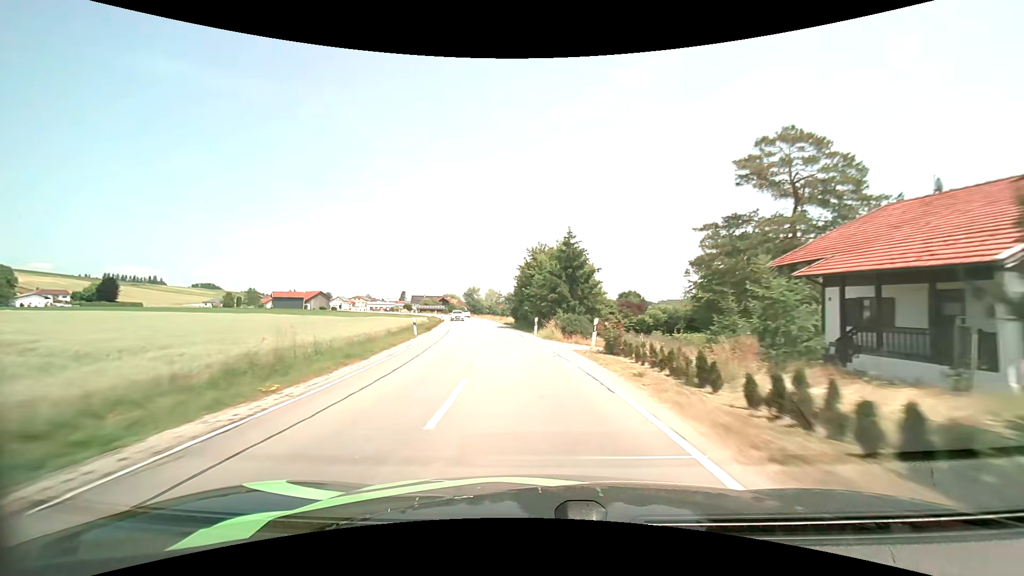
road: secondary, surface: asphalt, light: Day
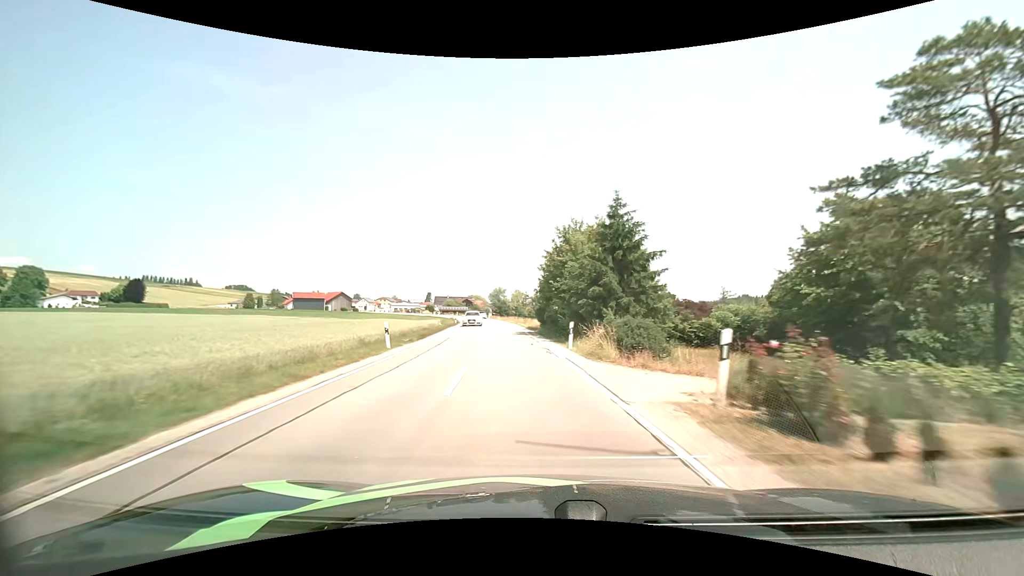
(-0.3, +10.1) m; -3°
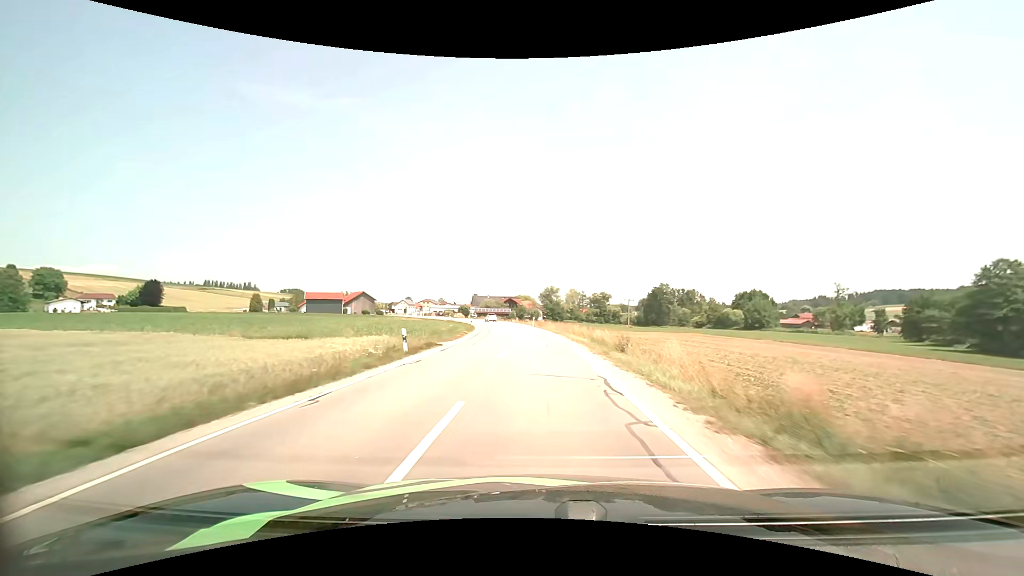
(-3.0, +40.3) m; -6°
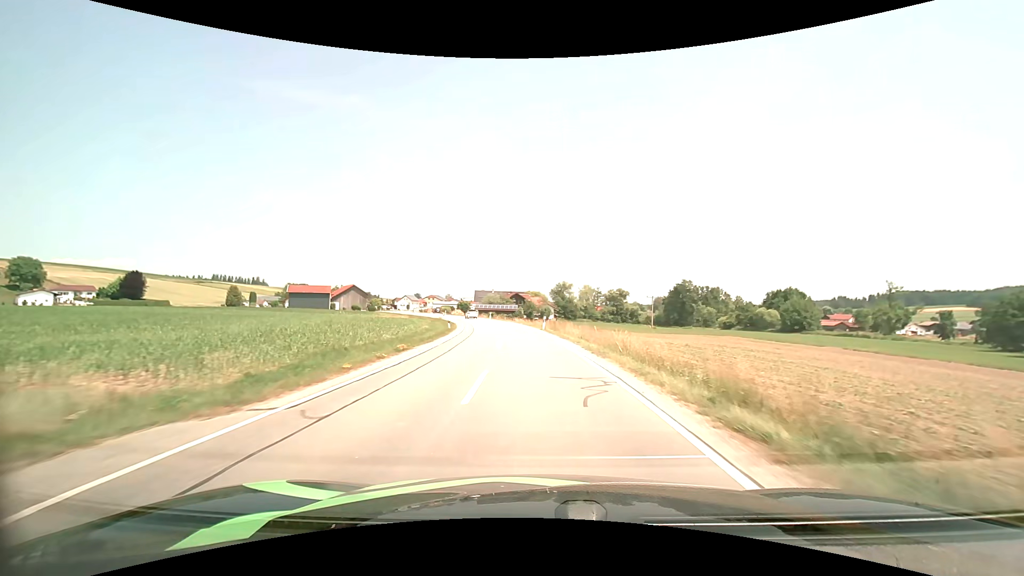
(-0.2, +20.1) m; -1°
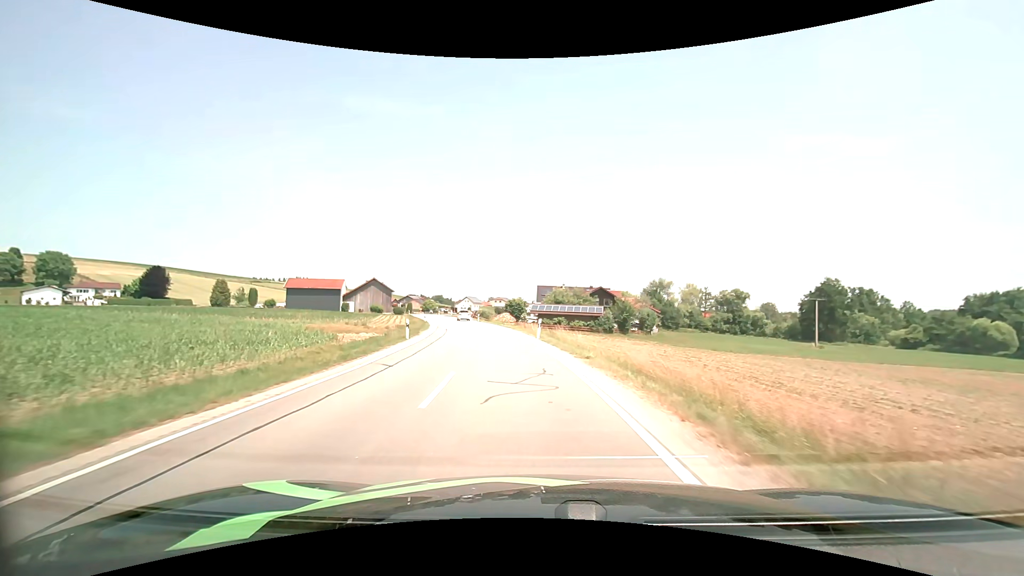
(-2.9, +48.2) m; -9°
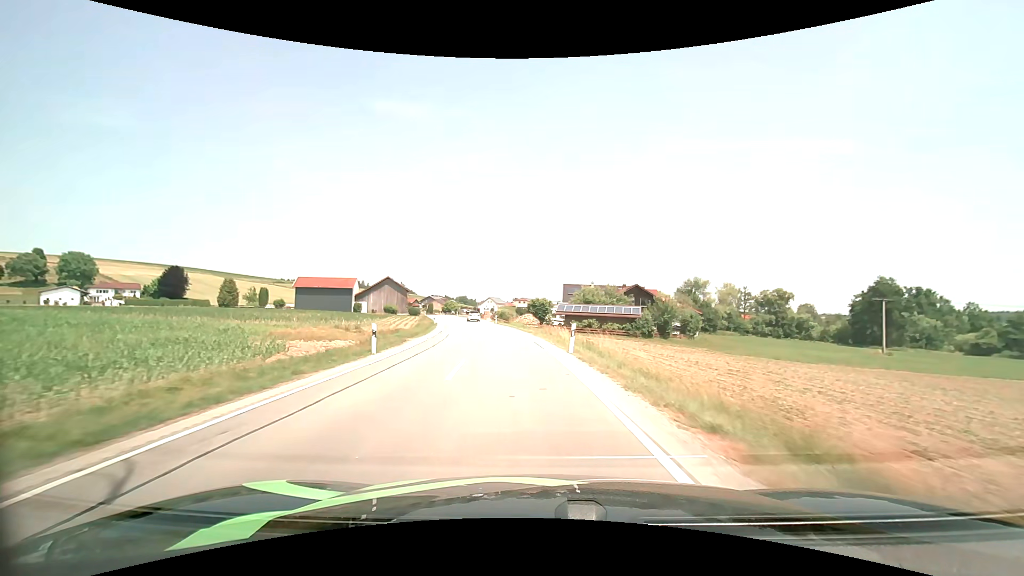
(-0.2, +9.0) m; -3°
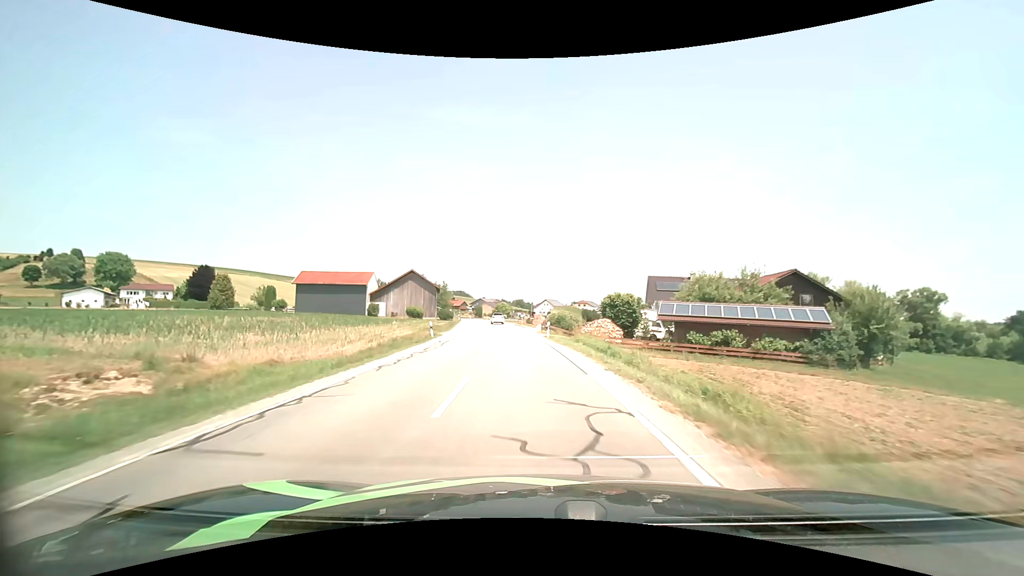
(-1.9, +27.3) m; -7°
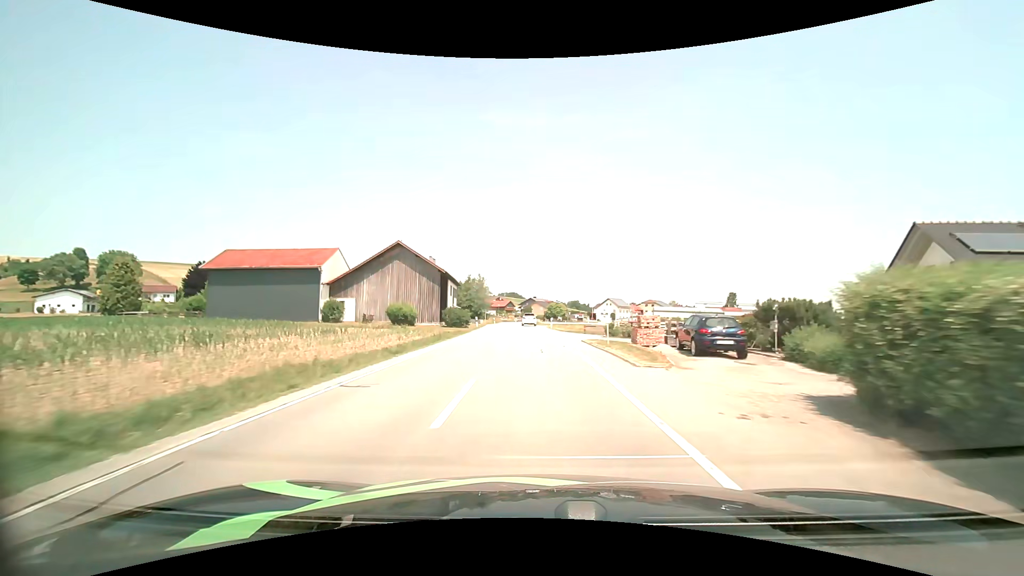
(-2.4, +37.4) m; -6°
(0, +10) (0, +20) (0, +30) (-1, +40) (-1, +50) (-1, +60) (-2, +70) (-2, +80) (-3, +90) (-4, +100) m
